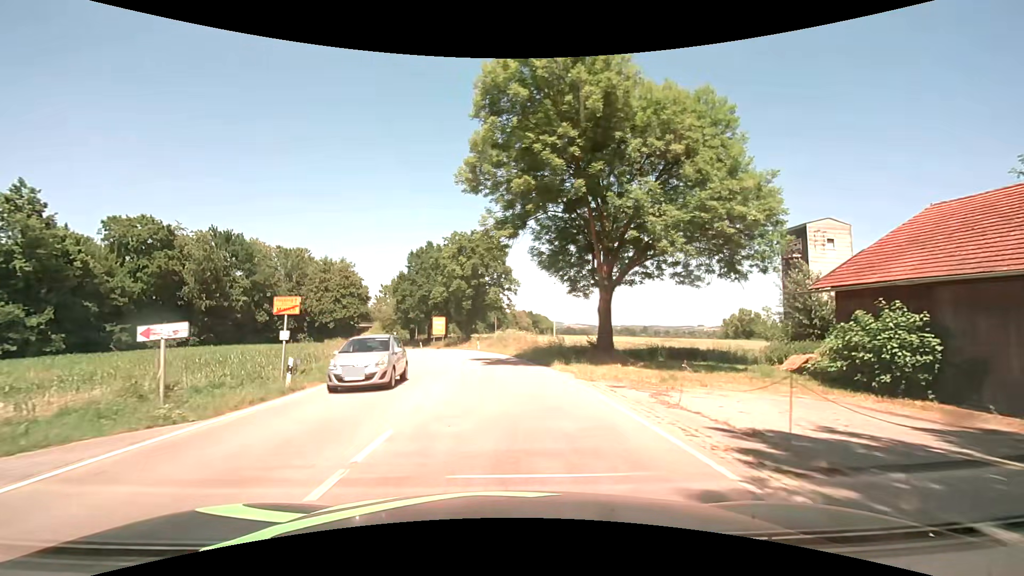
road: tertiary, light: Day
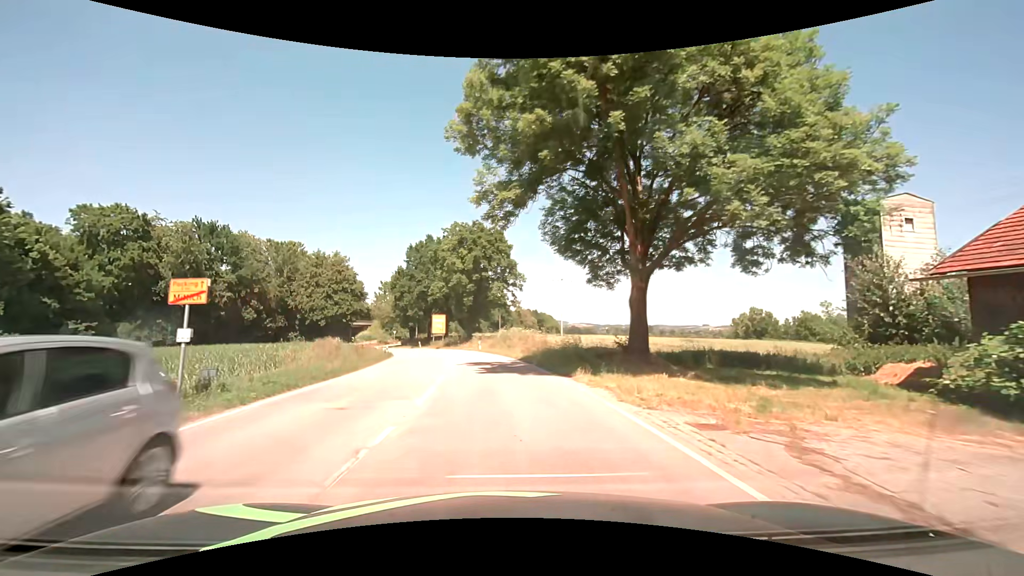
(0.0, +6.0) m; 0°
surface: asphalt
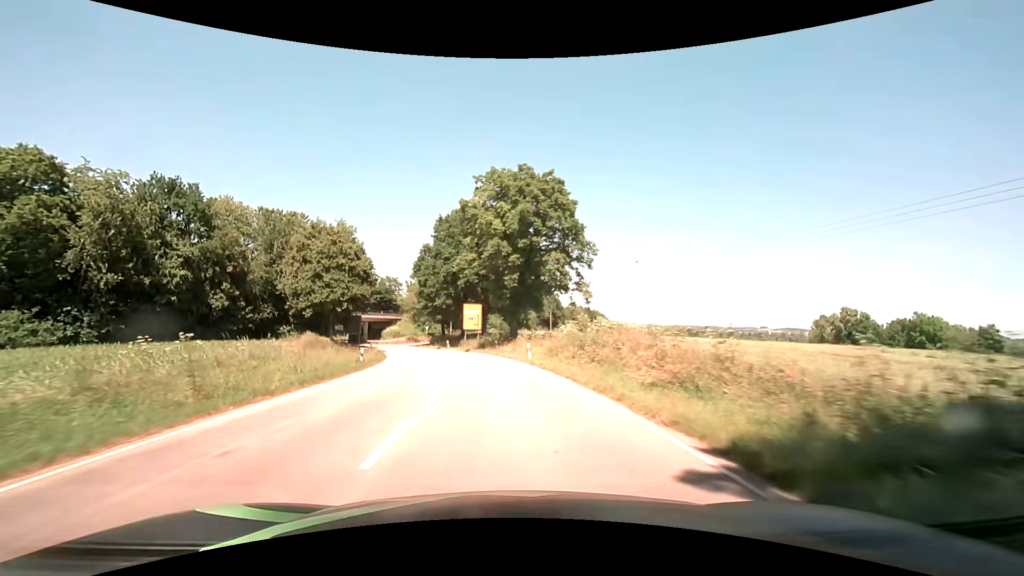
(-1.3, +23.5) m; -5°
(0, +10) (-1, +20) (-2, +30) (-4, +40) (-6, +49) (-9, +59) (-13, +68) (-16, +78) (-21, +87) (-26, +95) m
